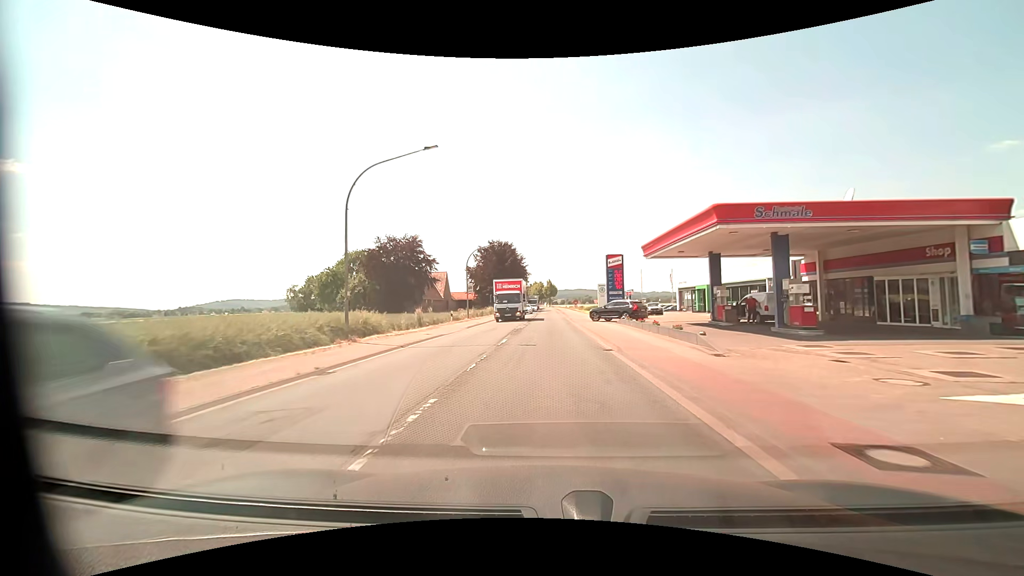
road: primary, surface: asphalt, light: Day
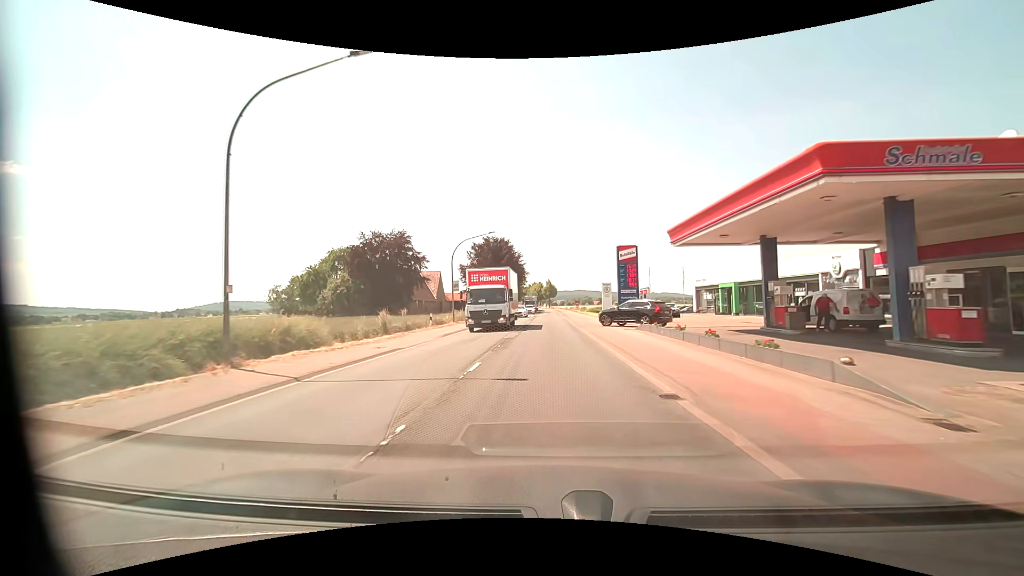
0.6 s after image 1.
(0.0, +7.5) m; 0°
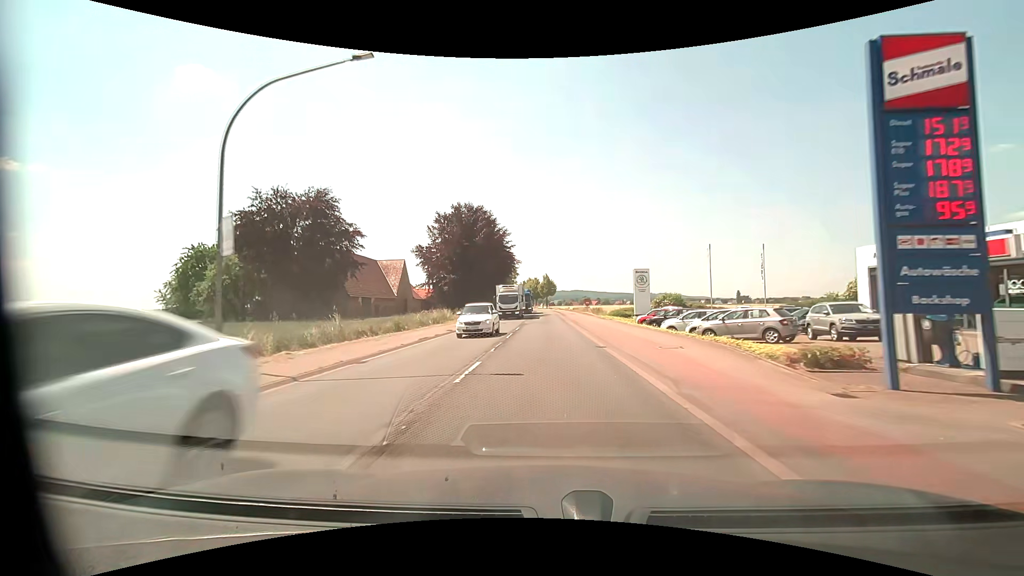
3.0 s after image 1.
(0.0, +30.4) m; 0°
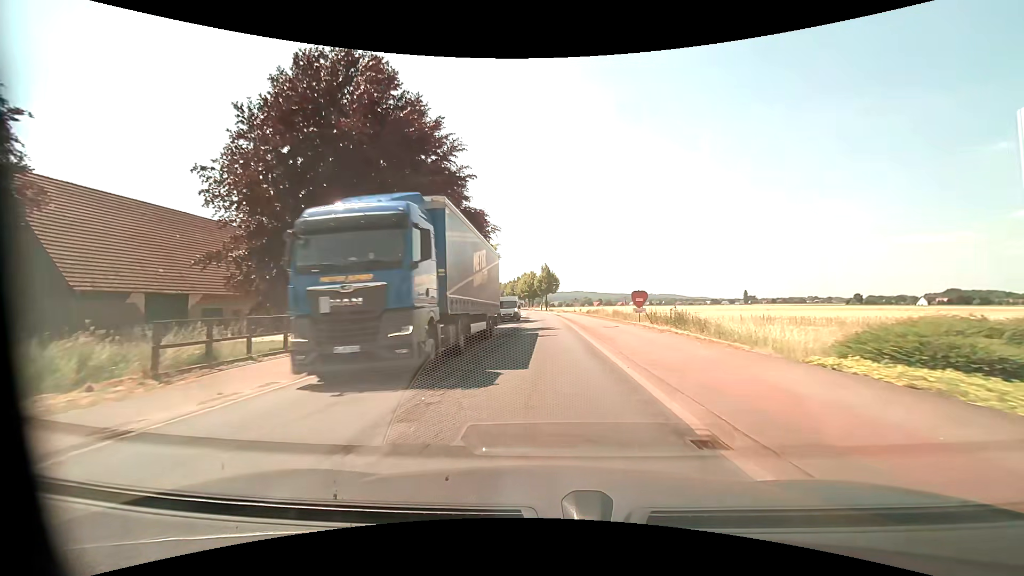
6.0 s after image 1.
(+0.2, +39.8) m; 0°
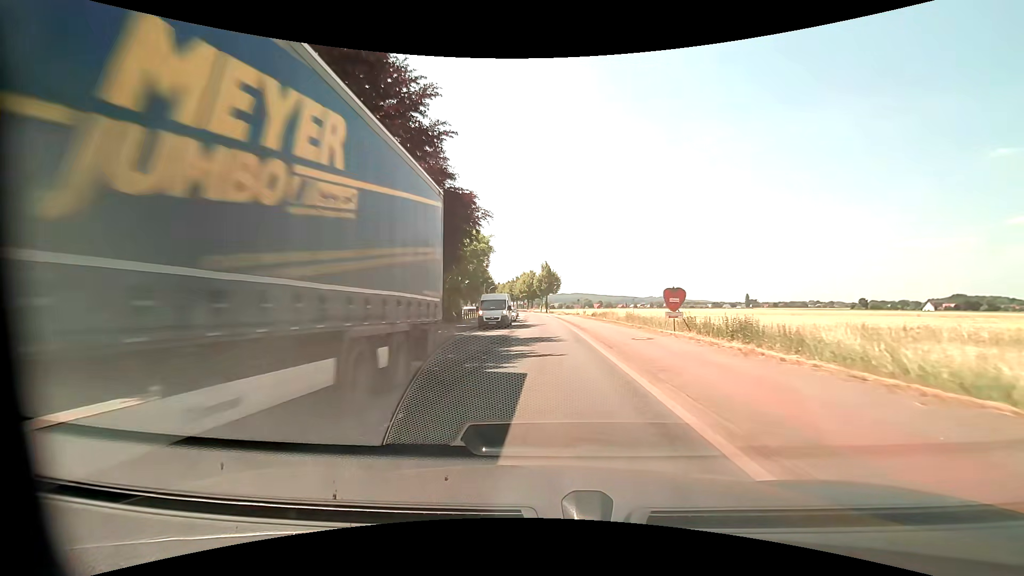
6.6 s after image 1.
(0.0, +8.3) m; 0°
(0, +10) (0, +20) (0, +30) (0, +40) (-1, +50) (-1, +60) (-1, +70) (-2, +80) (-3, +90) (-3, +100) m
